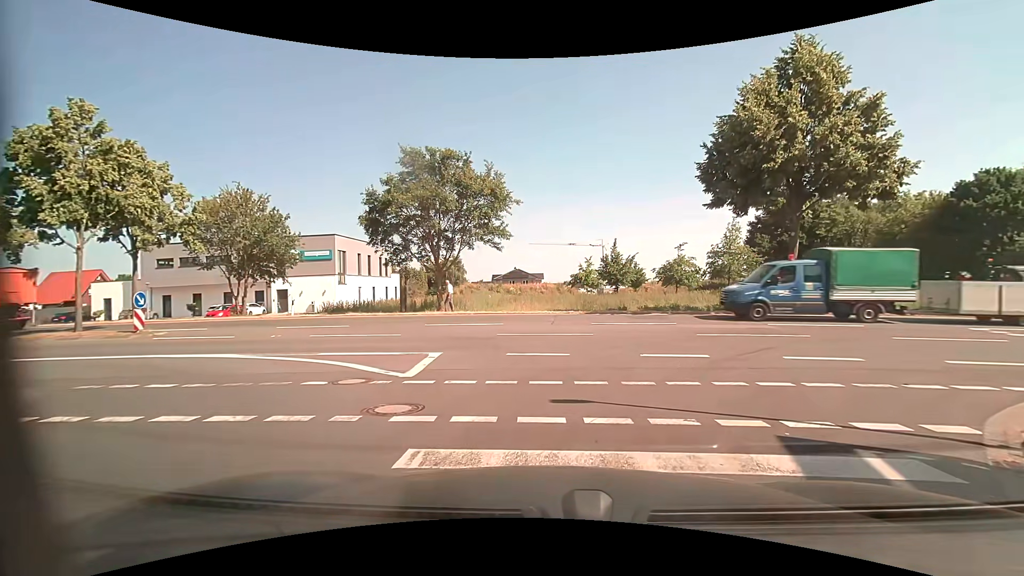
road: residential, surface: asphalt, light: Day
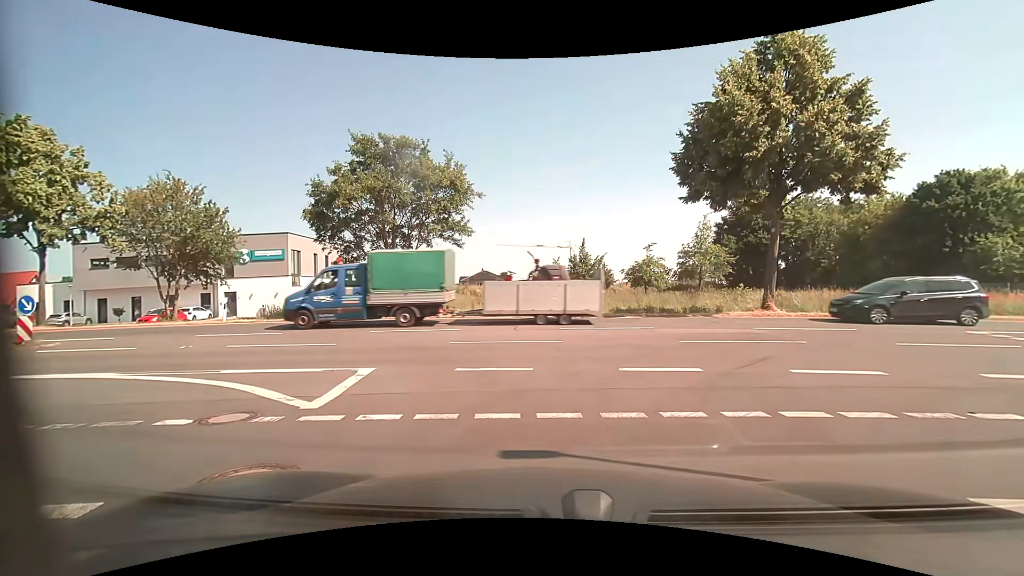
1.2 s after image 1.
(0.0, +2.0) m; +3°
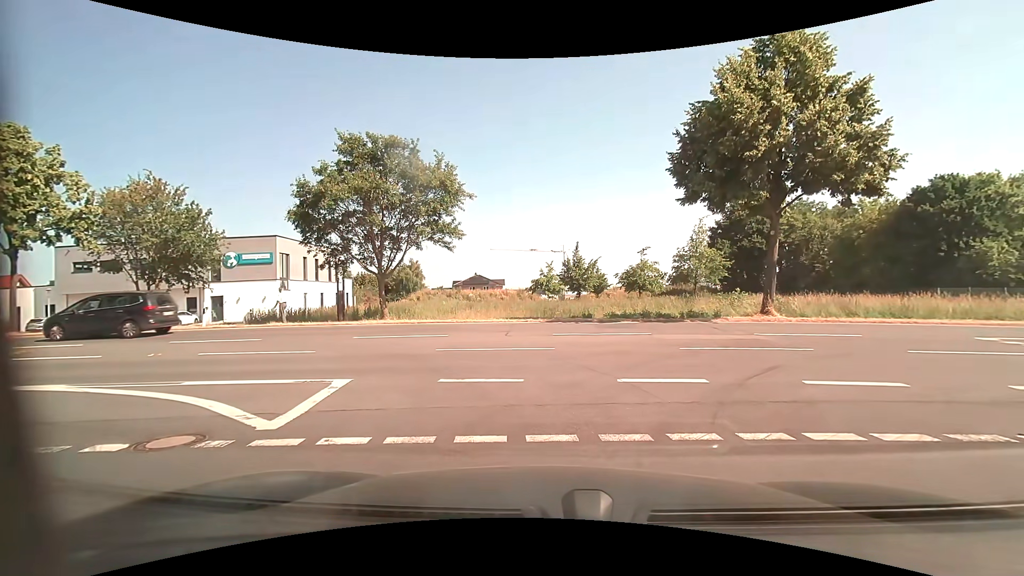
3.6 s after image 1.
(0.0, +0.8) m; 0°
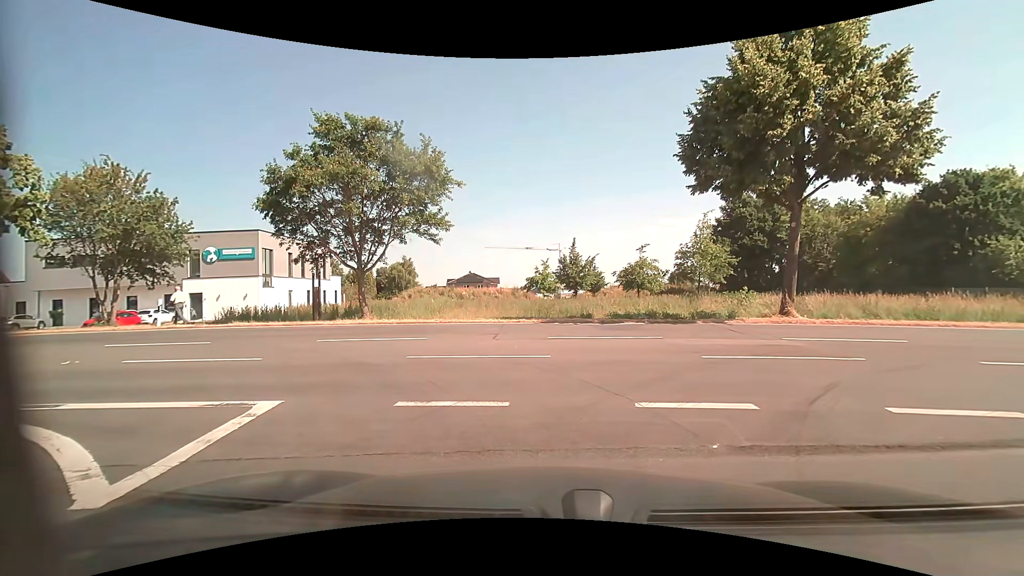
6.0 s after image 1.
(0.0, +2.1) m; 0°
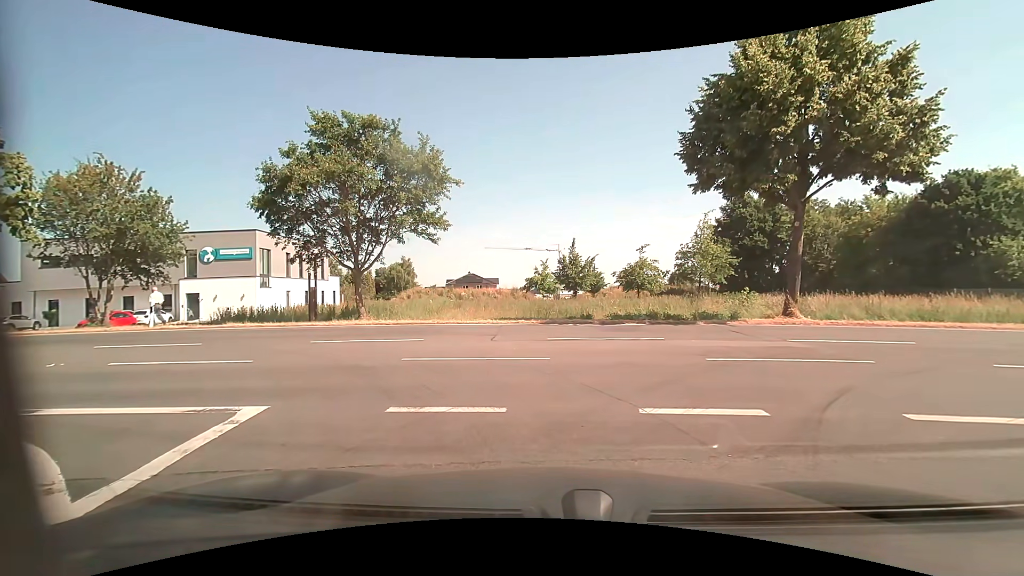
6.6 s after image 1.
(0.0, +0.3) m; 0°
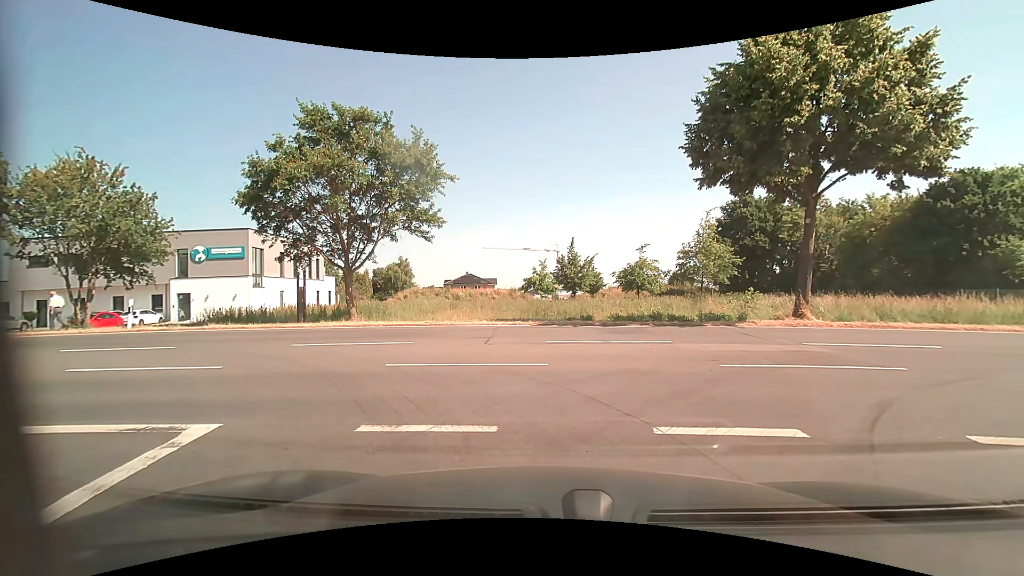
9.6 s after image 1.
(0.0, +0.9) m; 0°
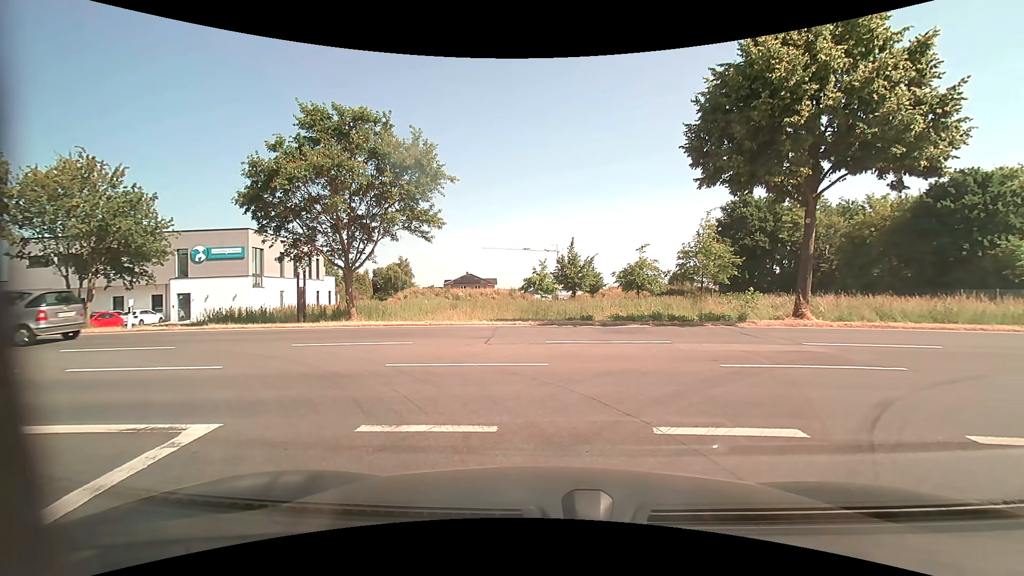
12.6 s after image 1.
(0.0, 0.0) m; 0°
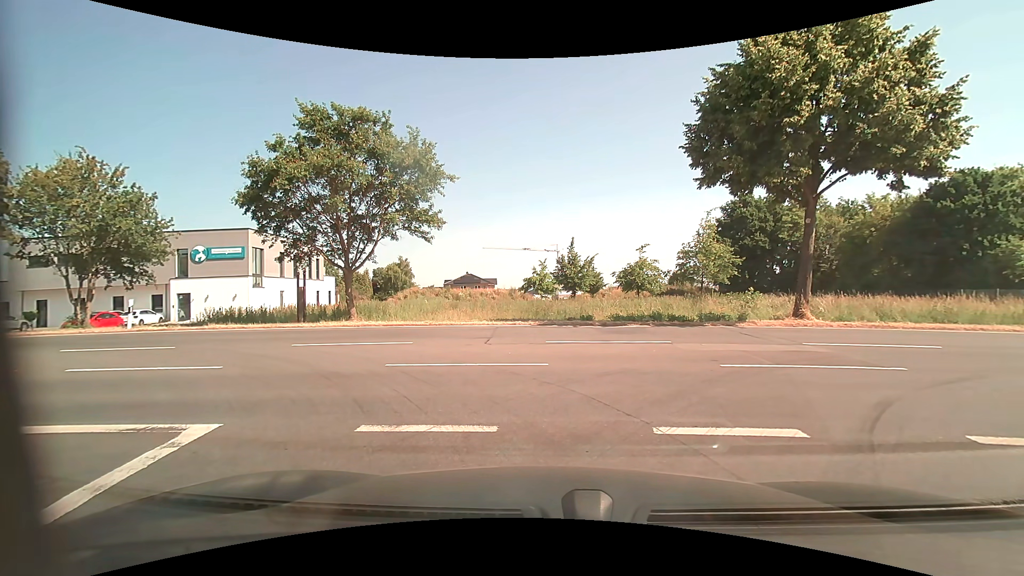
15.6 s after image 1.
(0.0, 0.0) m; 0°
